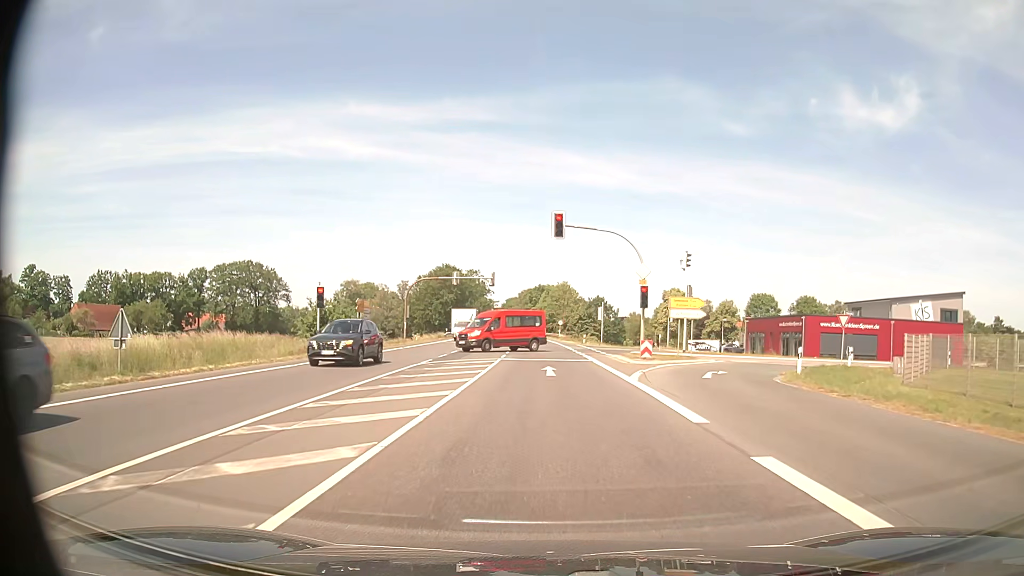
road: primary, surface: asphalt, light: Day
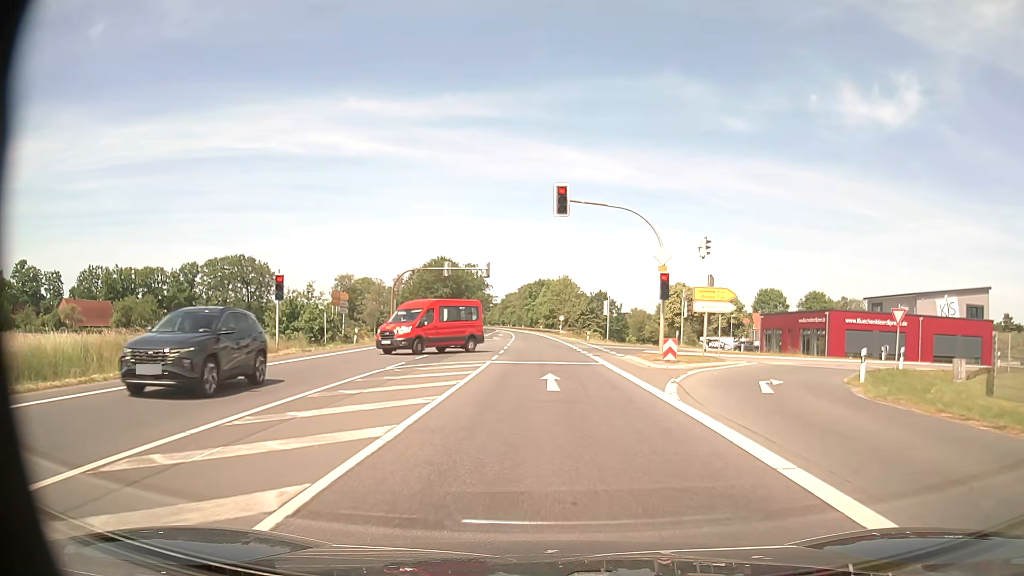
(0.0, +5.6) m; 0°
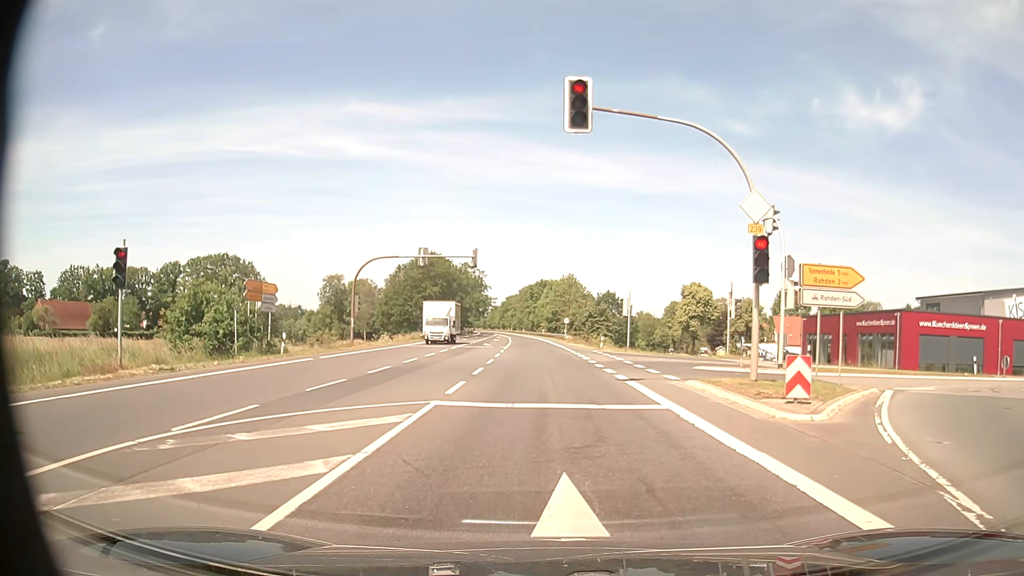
(0.0, +12.1) m; 0°
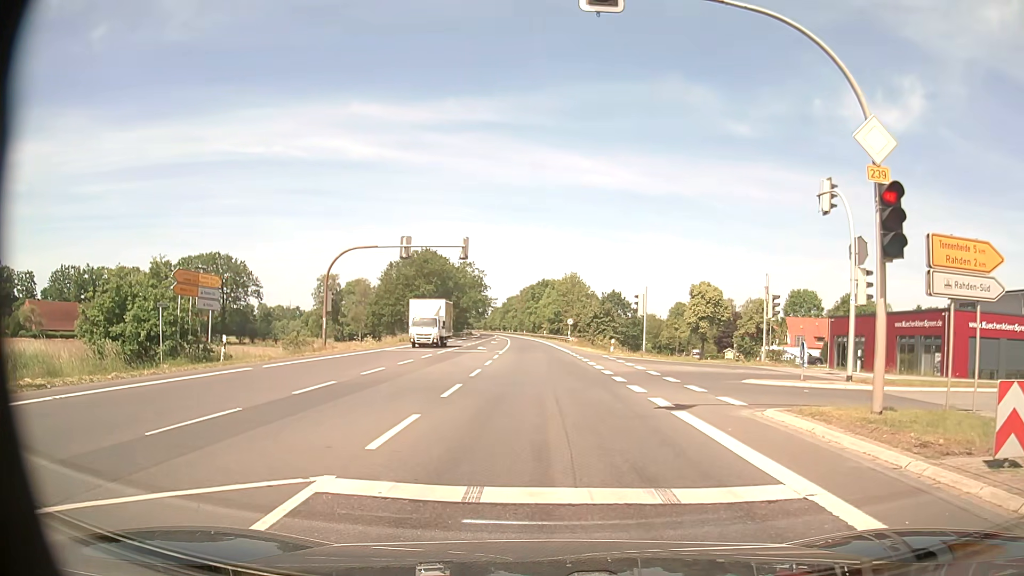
(0.0, +5.9) m; 0°
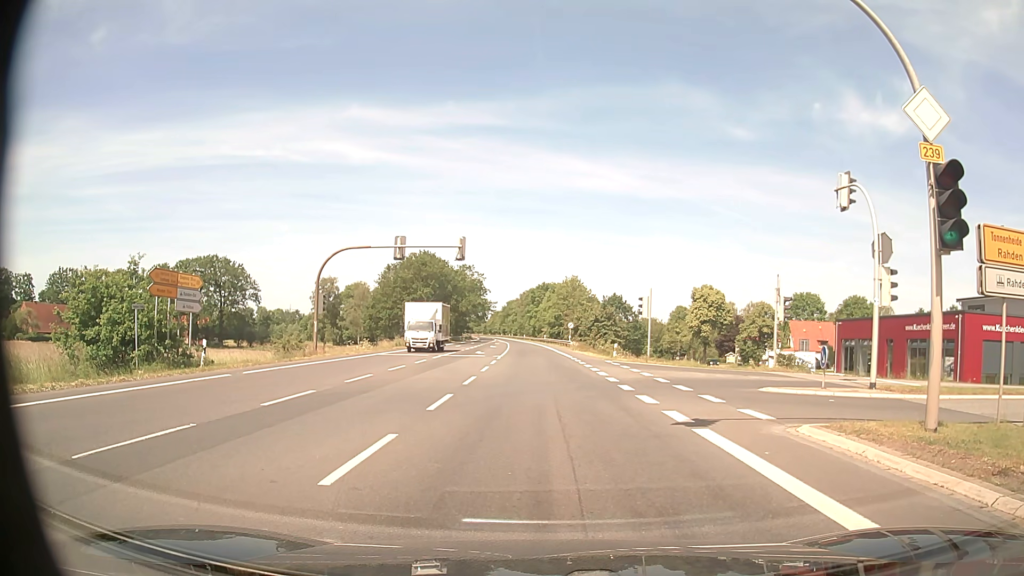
(0.0, +1.6) m; 0°
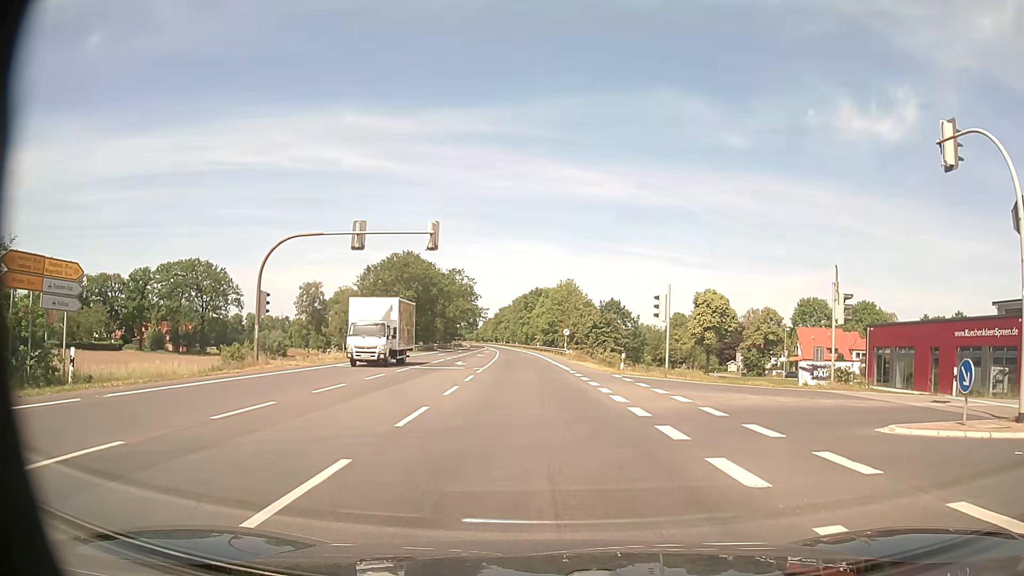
(0.0, +8.0) m; 0°
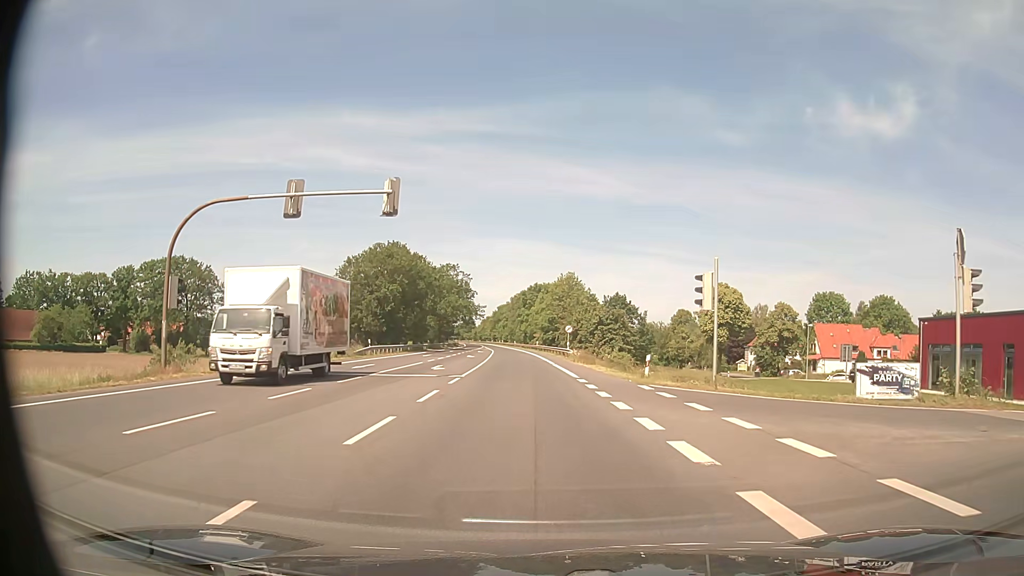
(0.0, +8.7) m; 0°
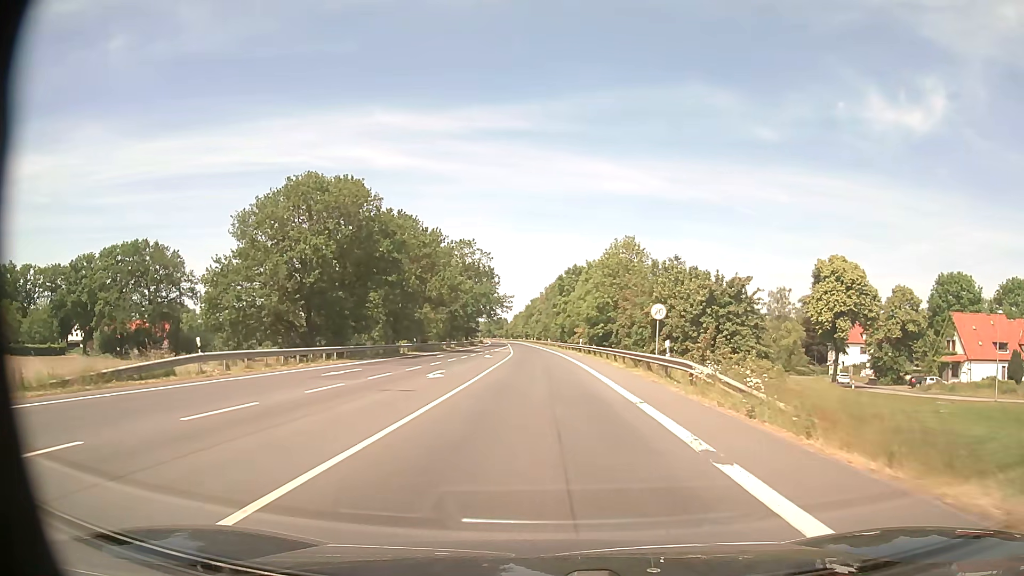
(-1.0, +33.6) m; -3°
(0, +10) (0, +20) (0, +30) (-1, +40) (-1, +50) (-1, +60) (-2, +70) (-2, +80) (-2, +90) (-3, +100) m
